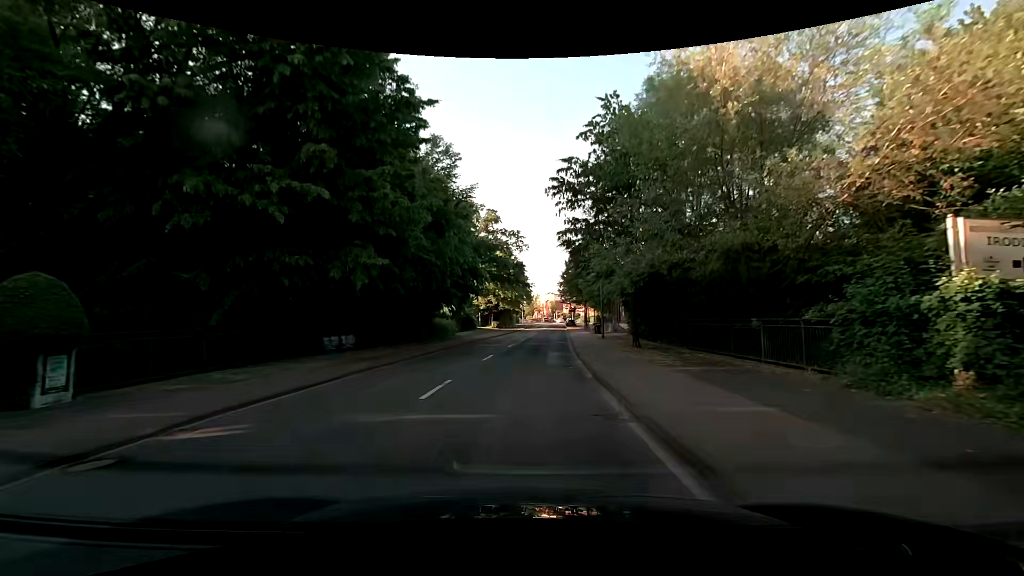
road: tertiary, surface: asphalt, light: Day
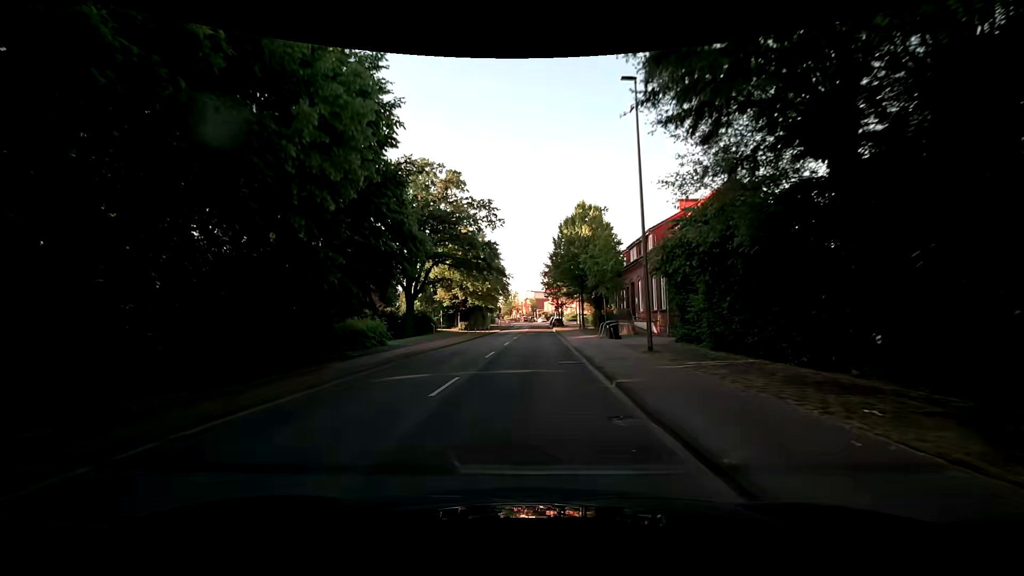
(+0.5, +18.3) m; +2°
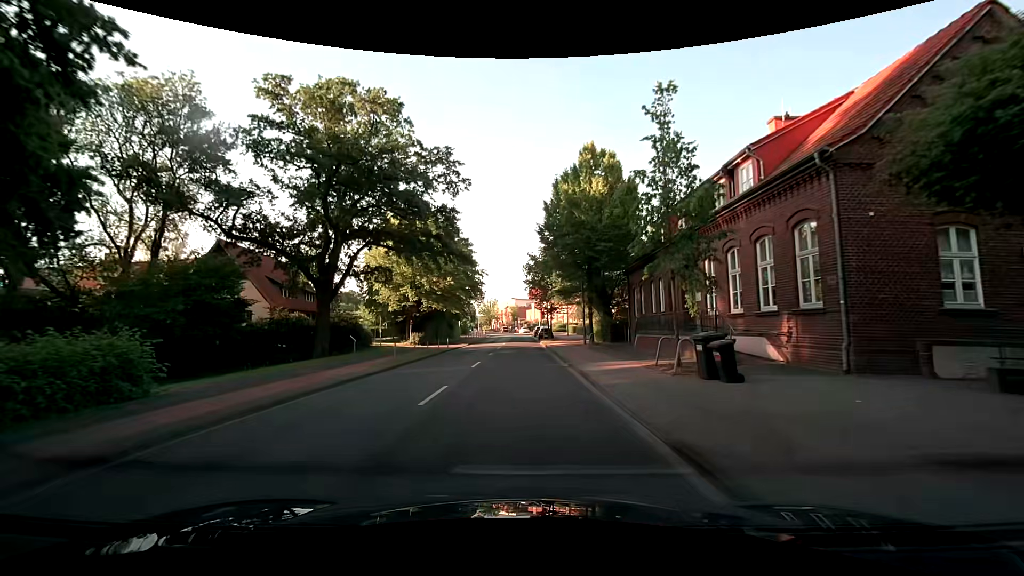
(+0.8, +18.5) m; +4°
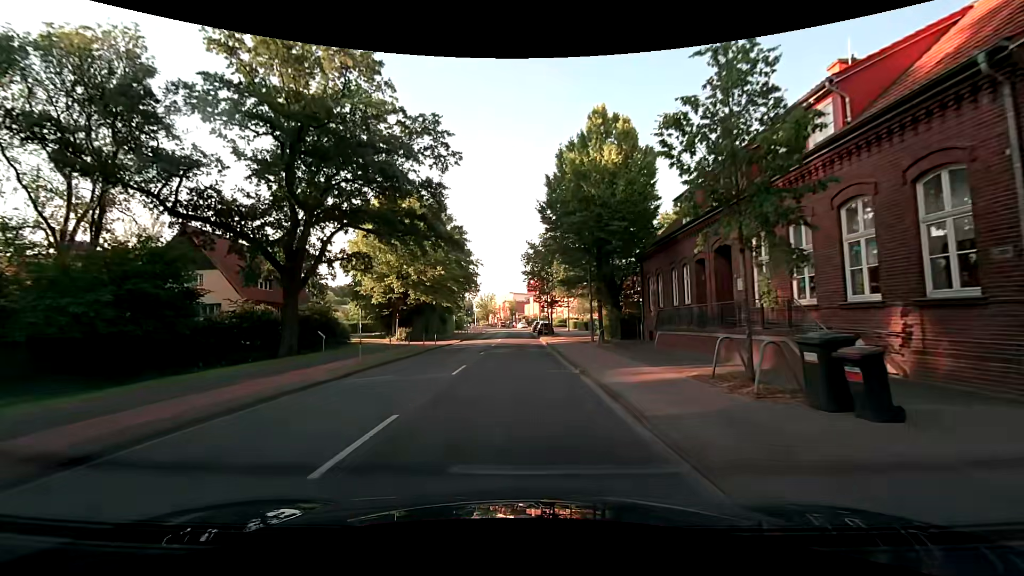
(-0.1, +4.6) m; 0°
